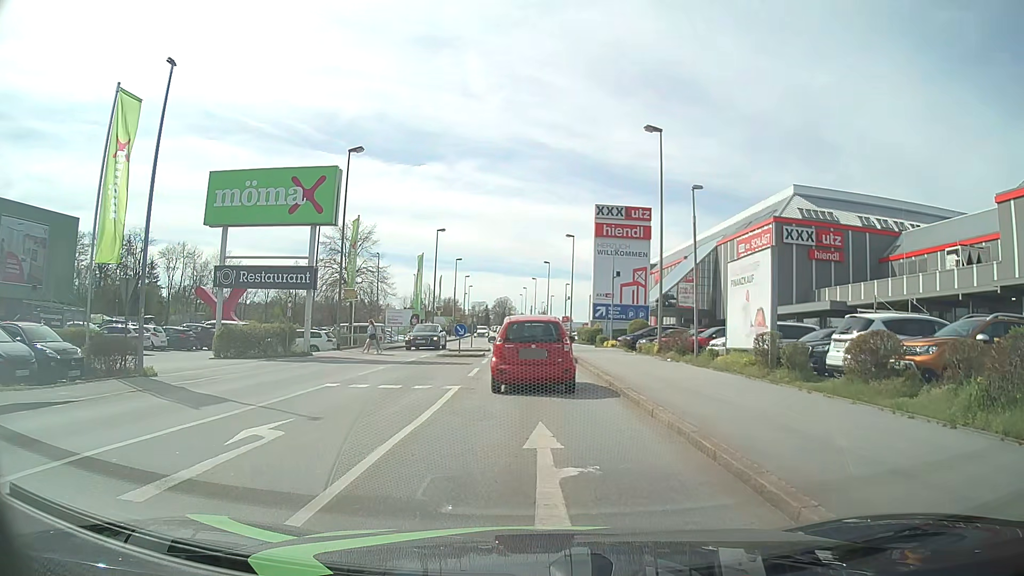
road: tertiary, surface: asphalt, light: Day
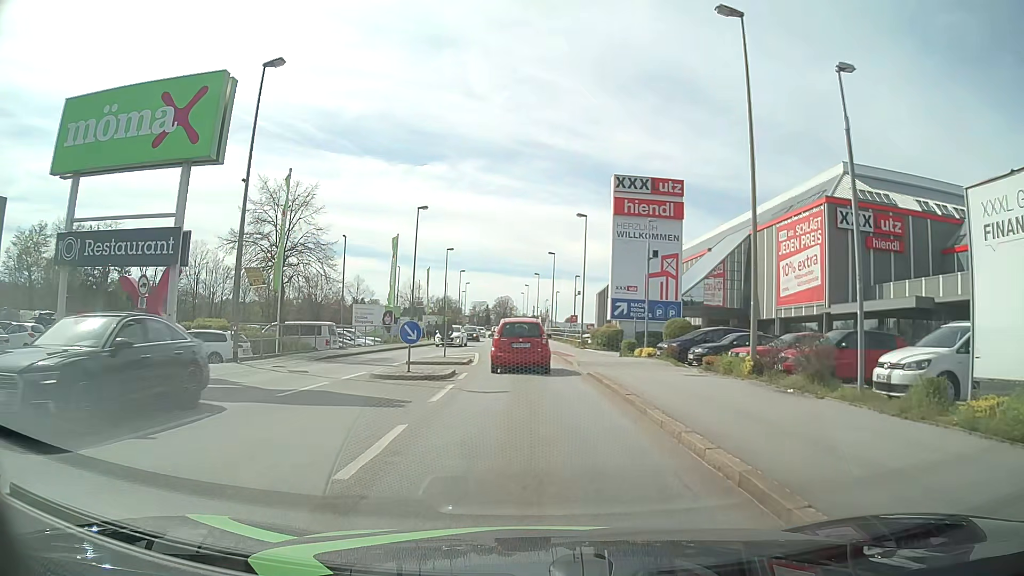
(-0.2, +12.5) m; 0°
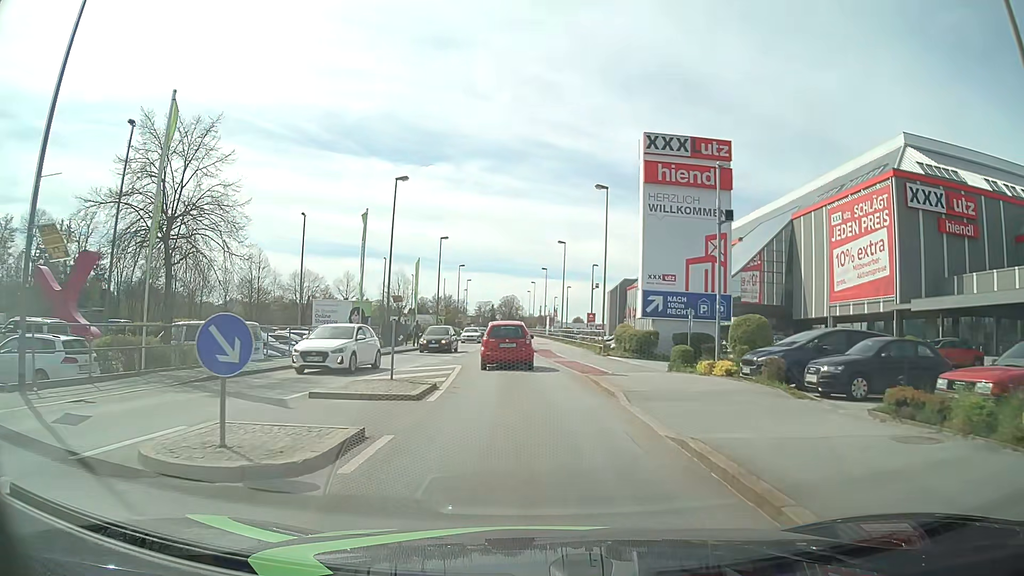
(-0.3, +10.9) m; -2°
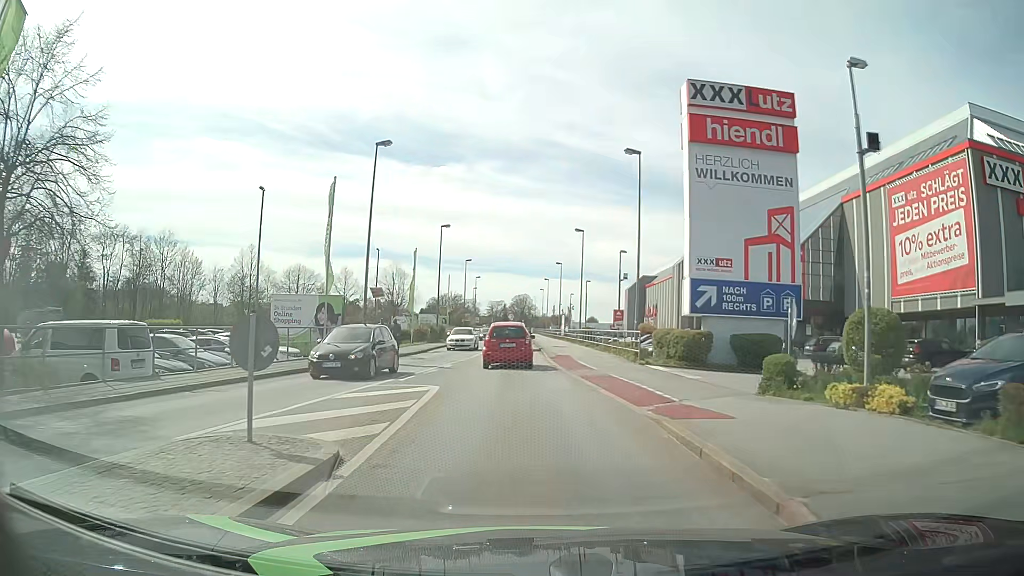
(-0.1, +8.5) m; -1°
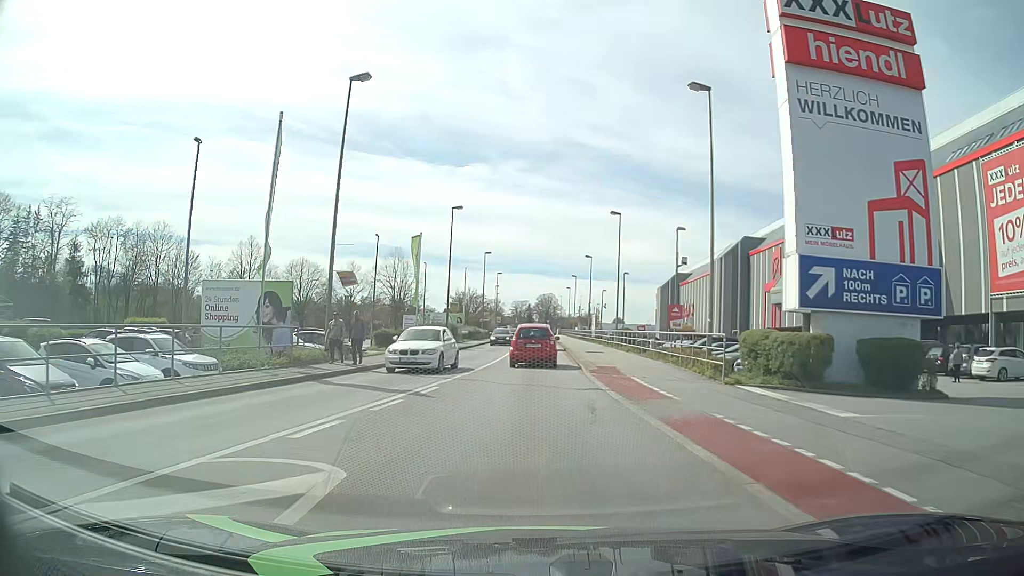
(-0.2, +9.4) m; -2°
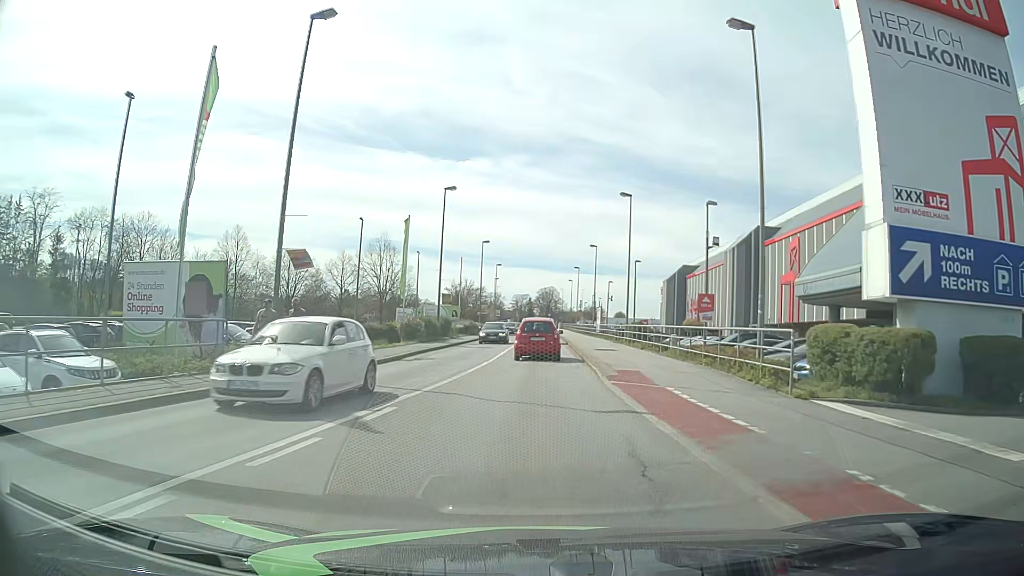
(0.0, +5.1) m; 0°
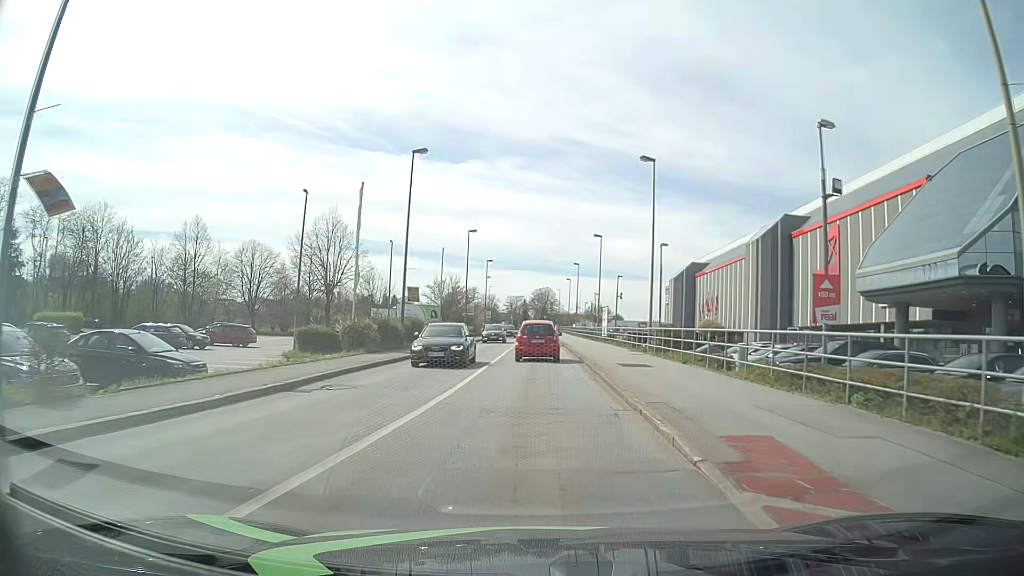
(0.0, +10.8) m; 0°
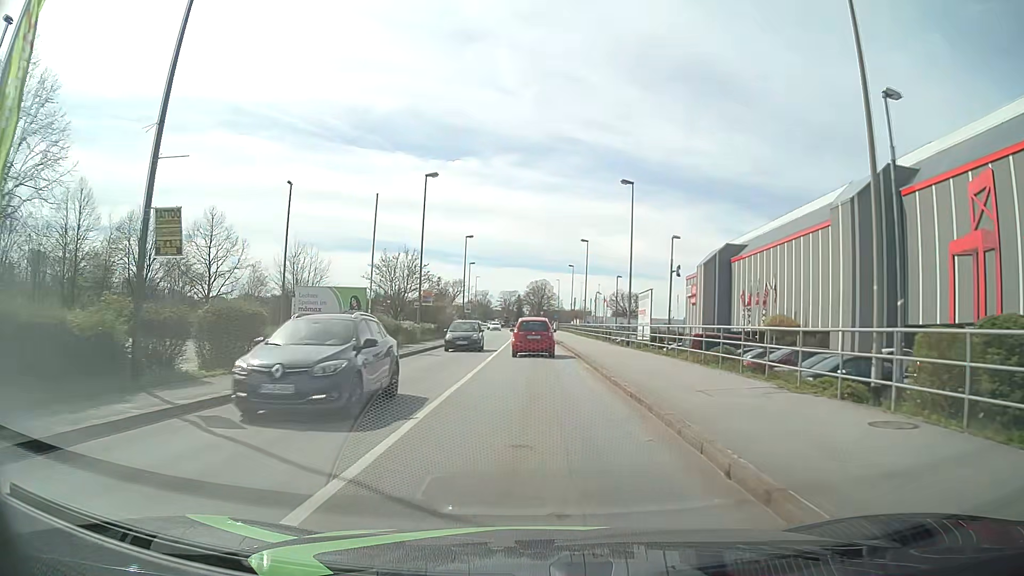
(0.0, +23.7) m; 0°
(0, +10) (0, +20) (0, +30) (0, +40) (0, +50) (0, +60) (-1, +70) (-1, +80) (-1, +90) (-1, +100) m
